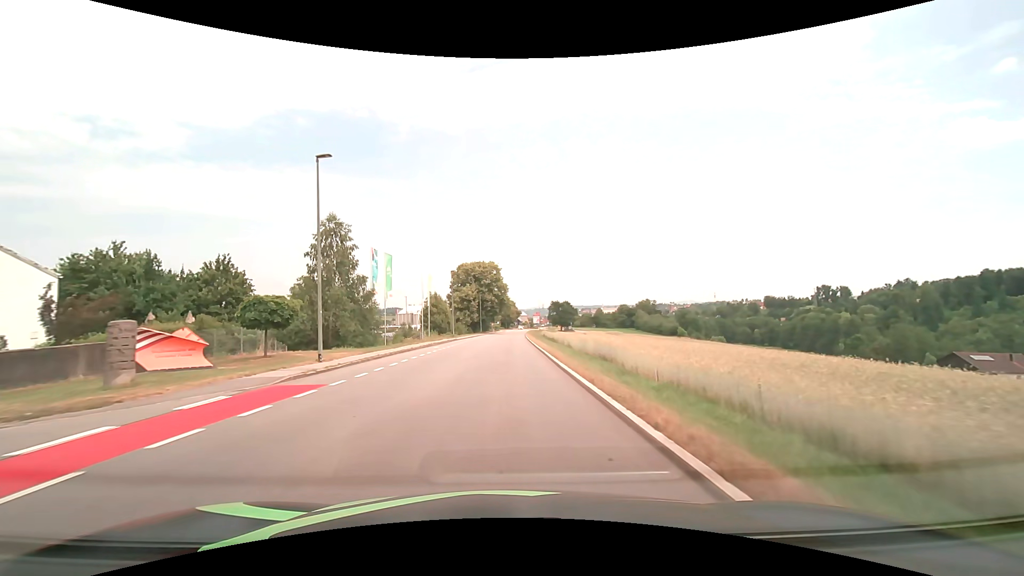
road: tertiary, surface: asphalt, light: Day
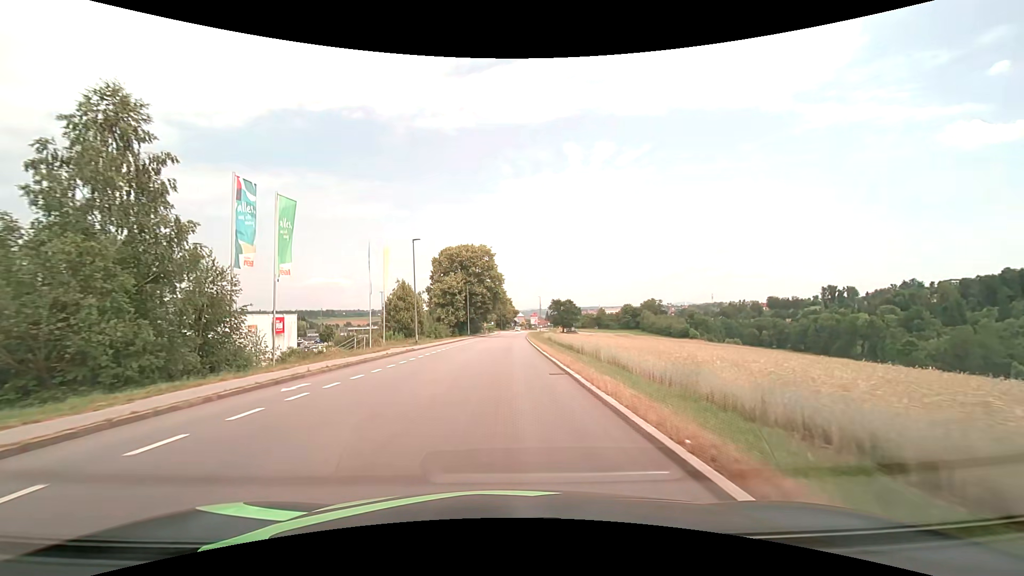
(0.0, +22.3) m; 0°
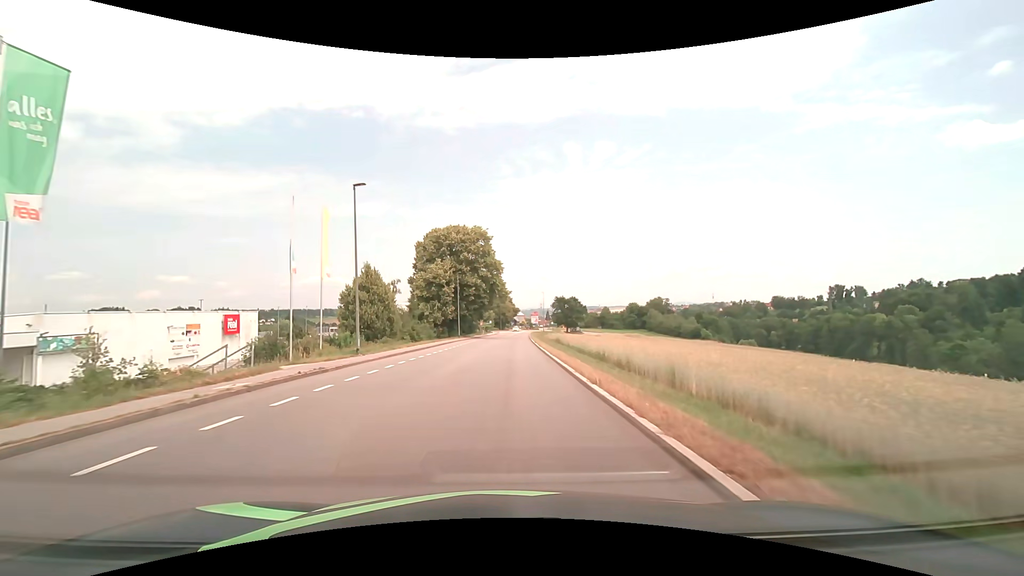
(0.0, +14.8) m; 0°
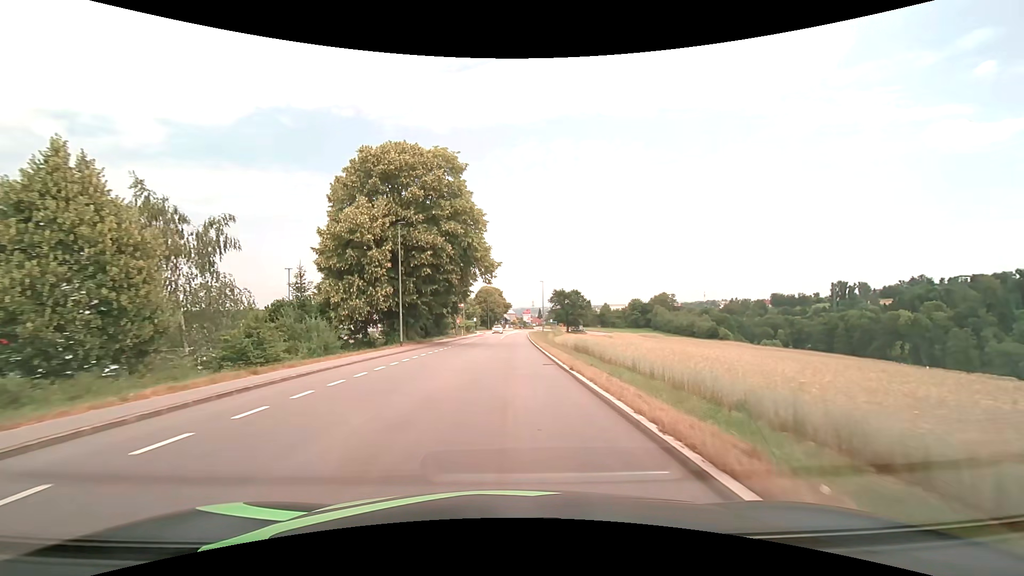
(+0.3, +29.3) m; +1°
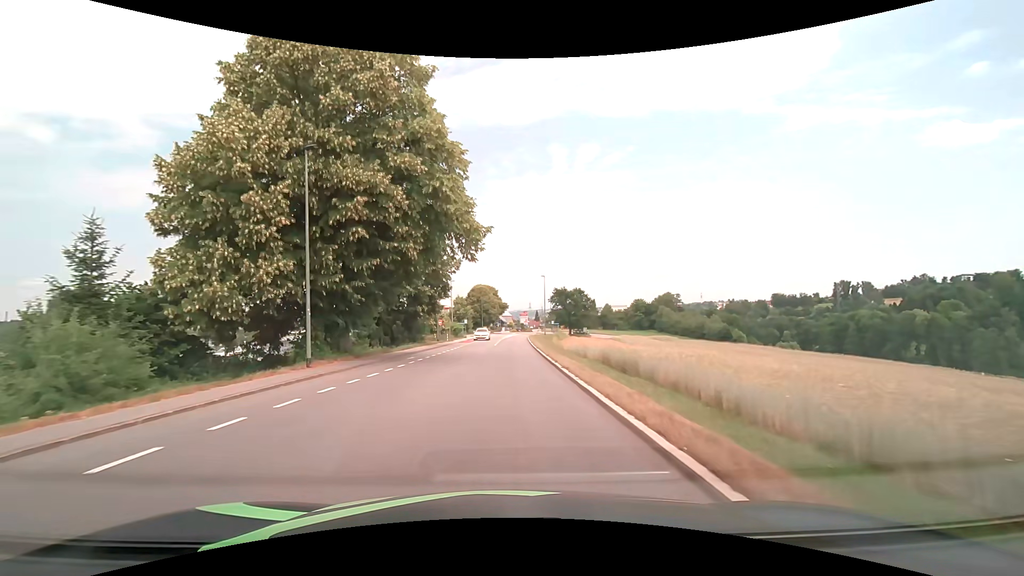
(+0.1, +14.6) m; +1°
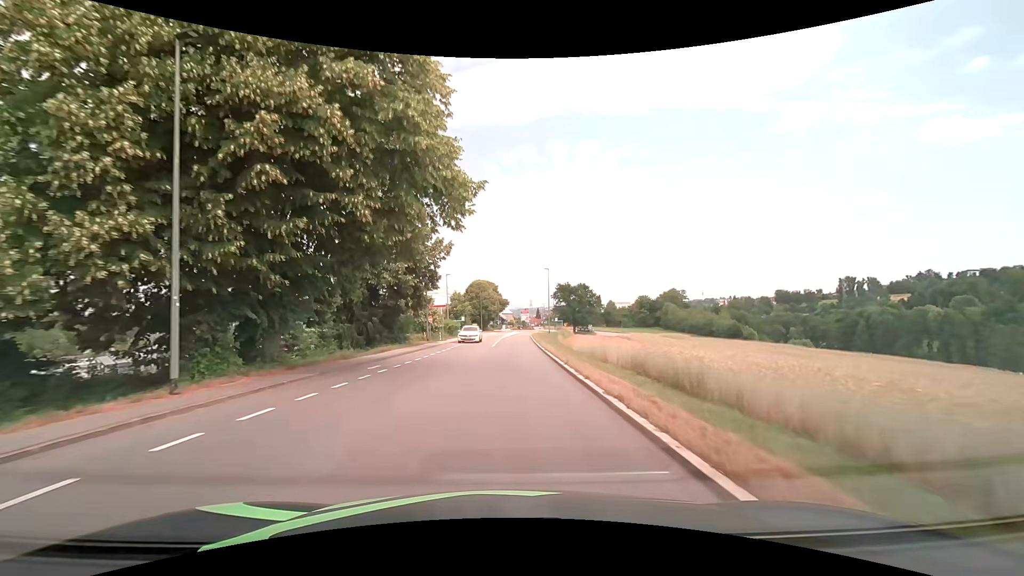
(0.0, +7.2) m; 0°
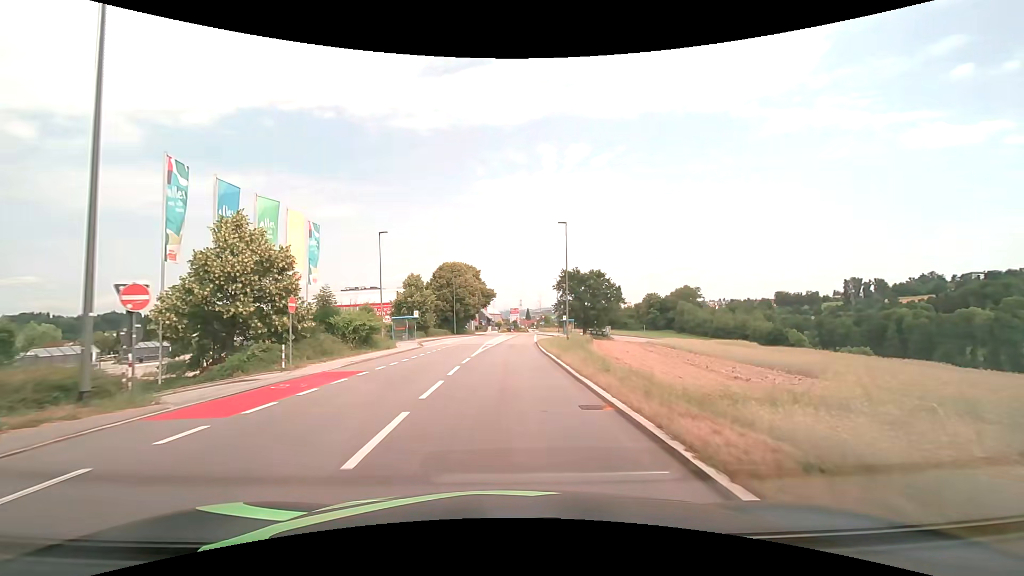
(+0.3, +35.8) m; +1°
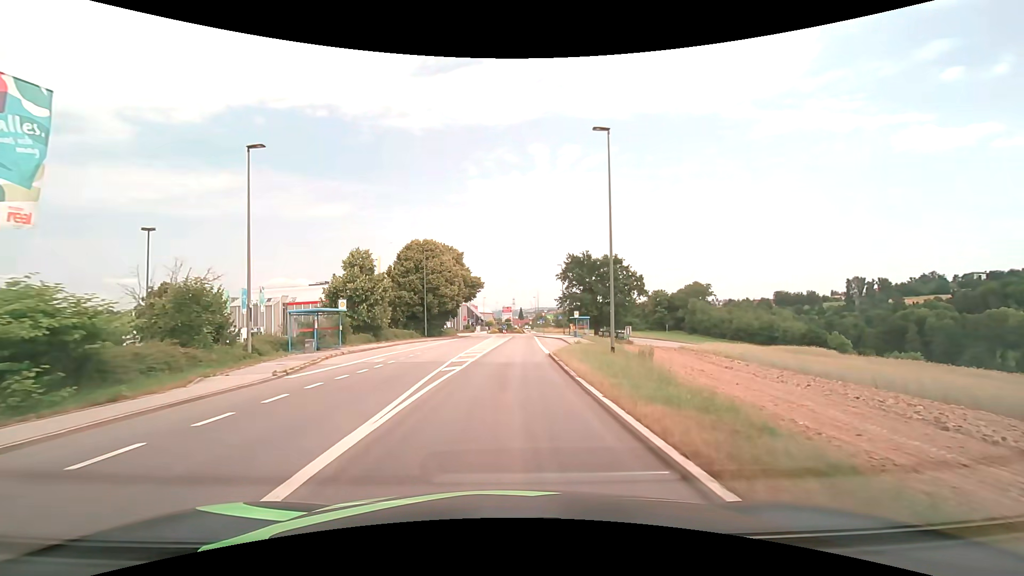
(+0.2, +20.8) m; +1°
(0, +10) (0, +20) (0, +30) (+1, +40) (+1, +50) (+2, +60) (+2, +70) (+2, +80) (+5, +89) (+9, +98) m
